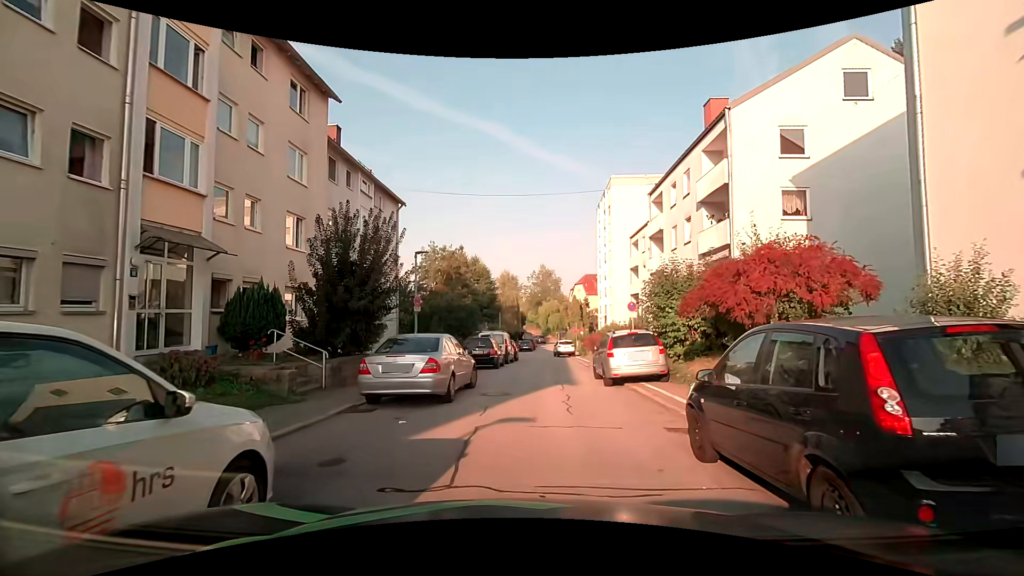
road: residential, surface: asphalt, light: Day
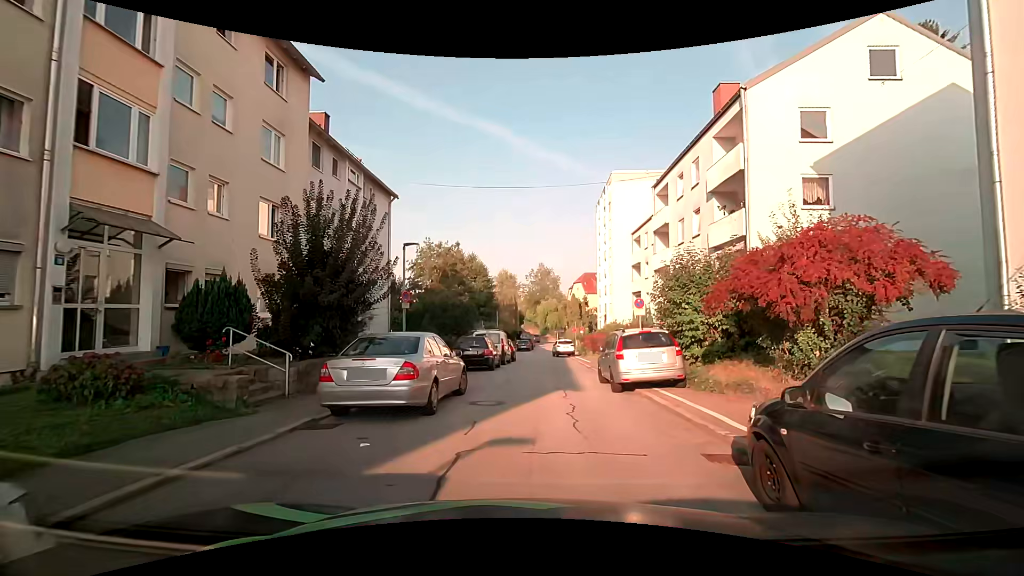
(0.0, +1.7) m; +1°
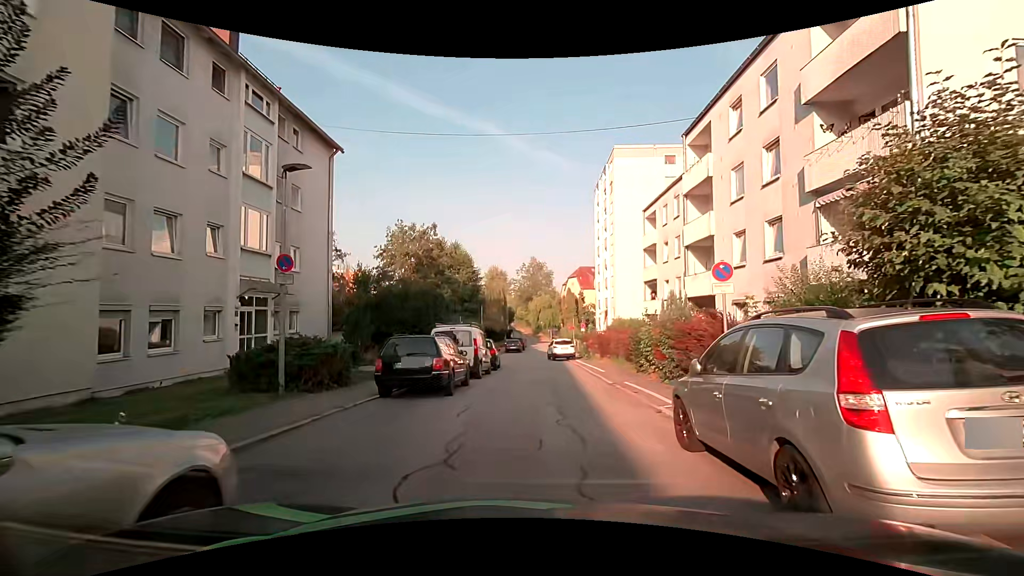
(0.0, +9.0) m; +2°
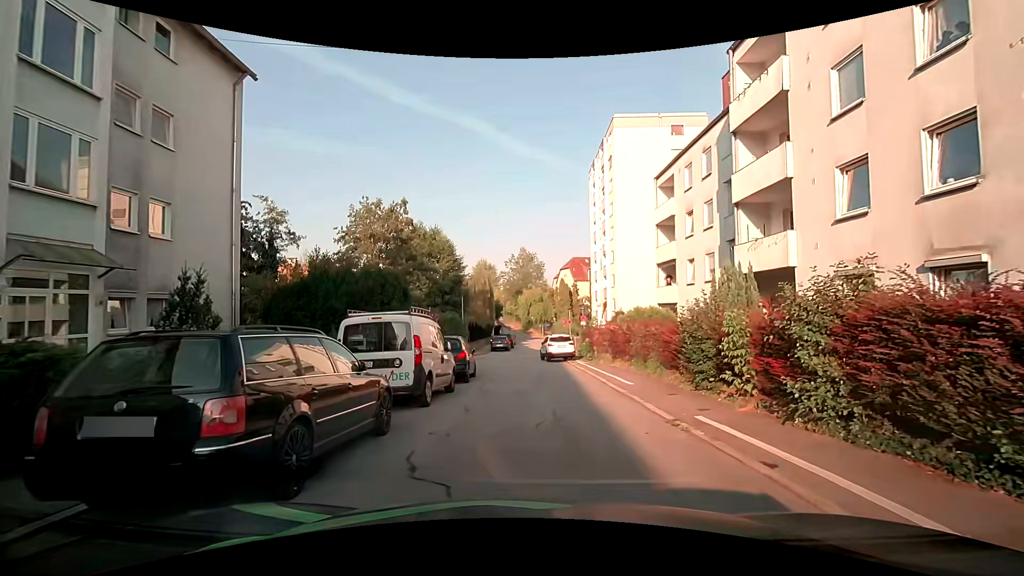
(-0.2, +7.5) m; 0°
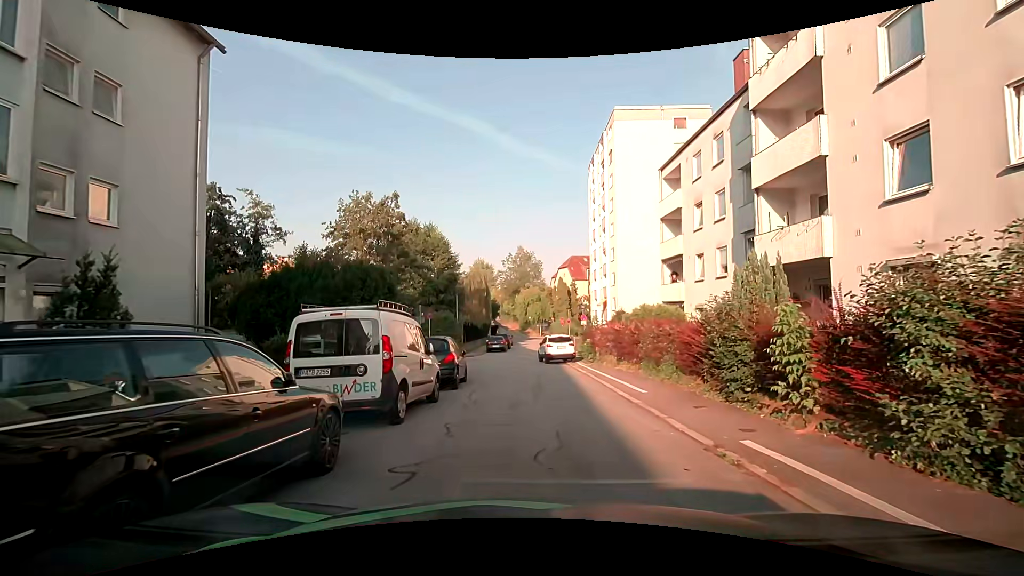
(0.0, +1.9) m; 0°
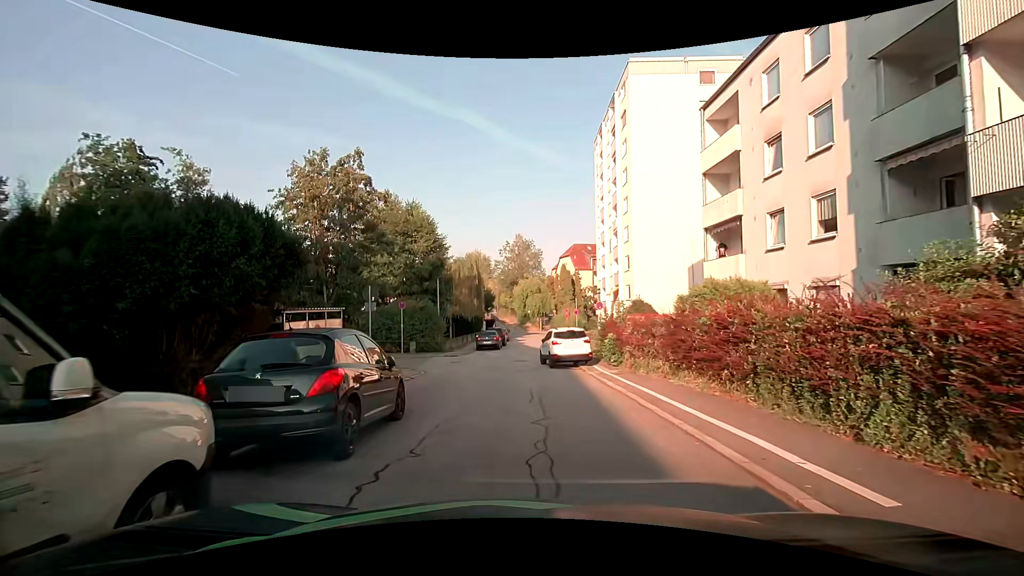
(0.0, +8.1) m; 0°
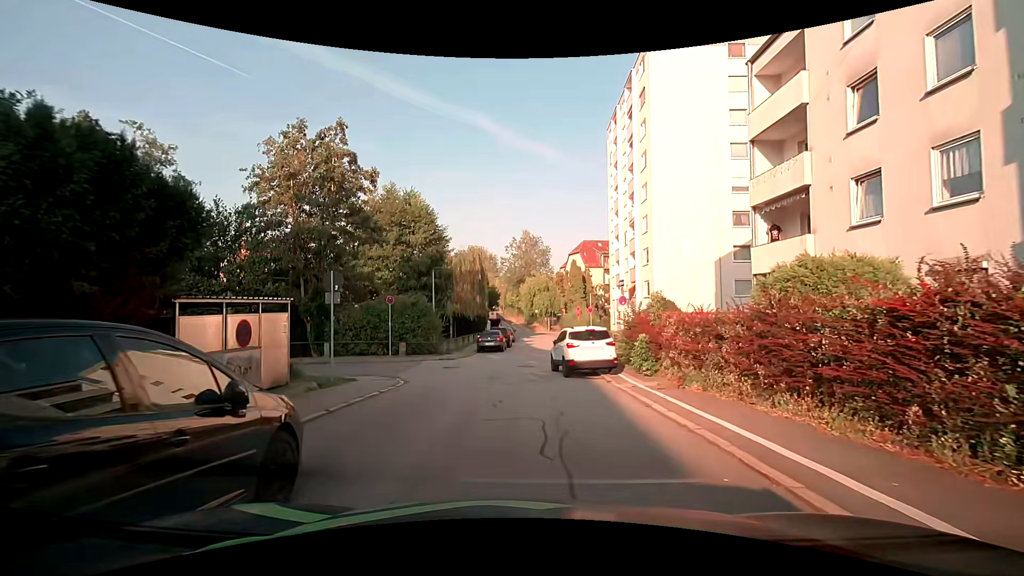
(-0.1, +4.2) m; 0°
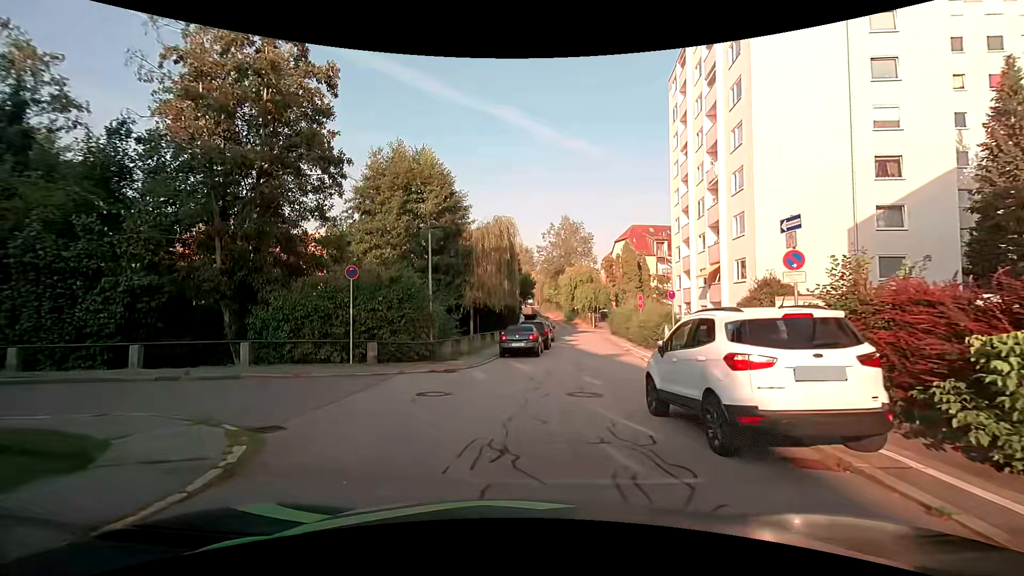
(-0.5, +10.6) m; -5°
